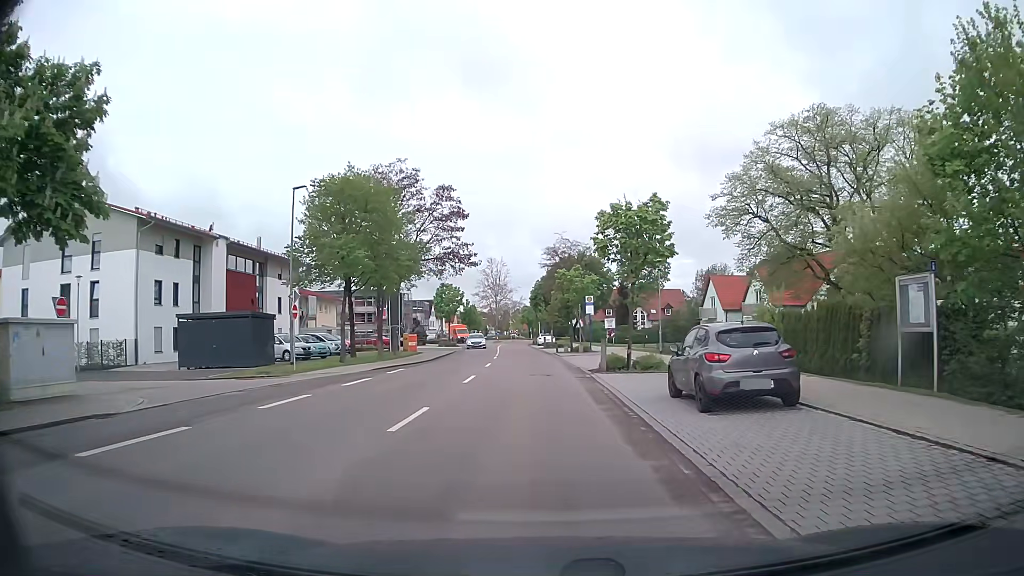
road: tertiary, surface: asphalt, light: Day
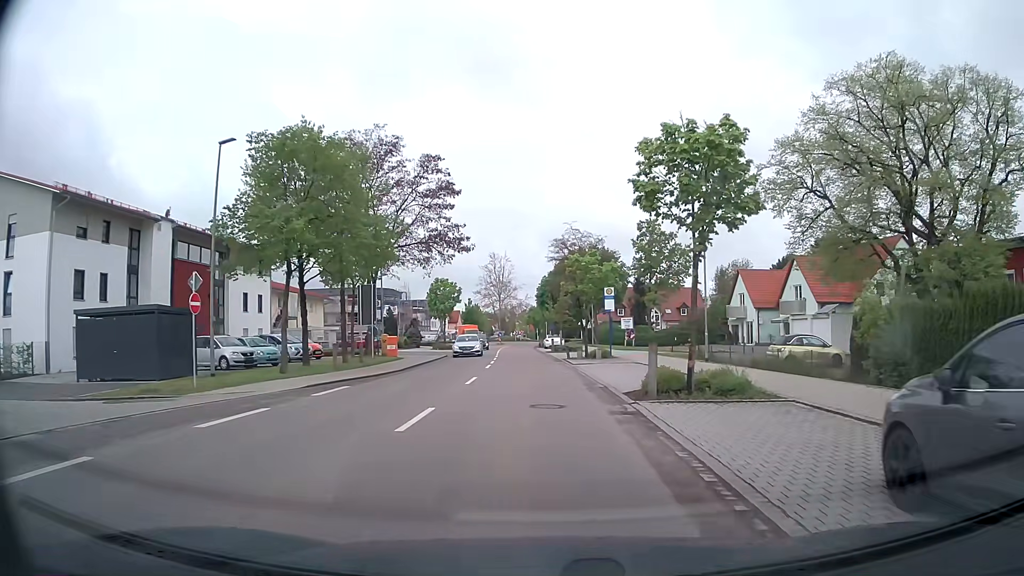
(0.0, +9.0) m; -1°
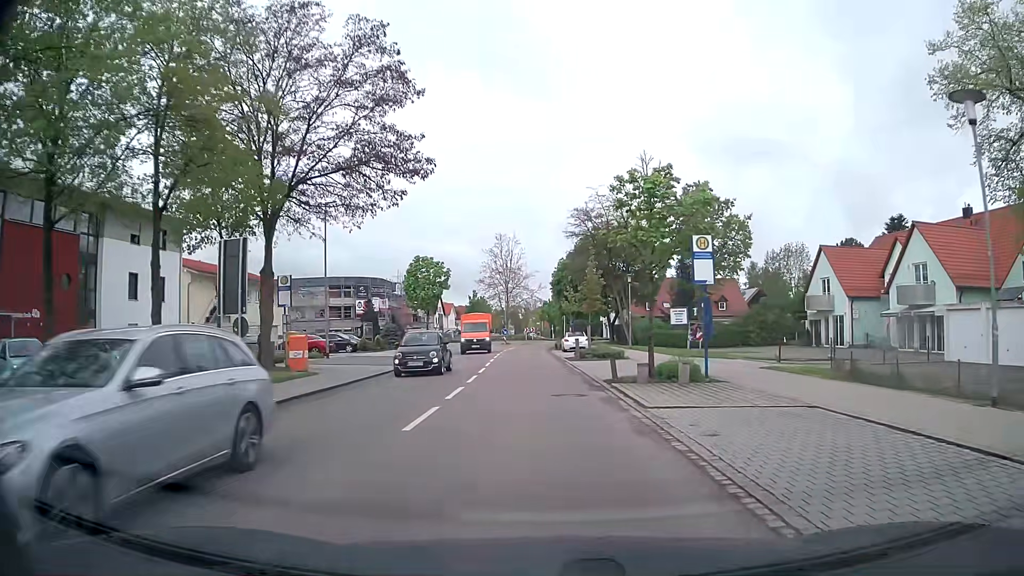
(+0.1, +18.2) m; 0°
(0, +10) (0, +20) (-1, +30) (-1, +40) (-1, +50) (-1, +60) (-1, +70) (+1, +80) (+2, +90) (0, +99) m
